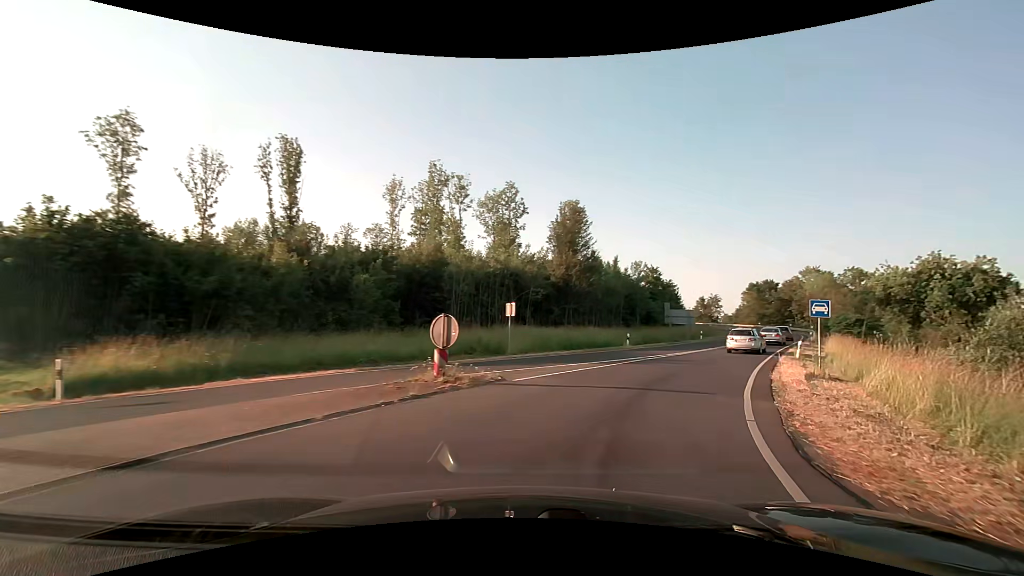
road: trunk_link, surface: asphalt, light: Day
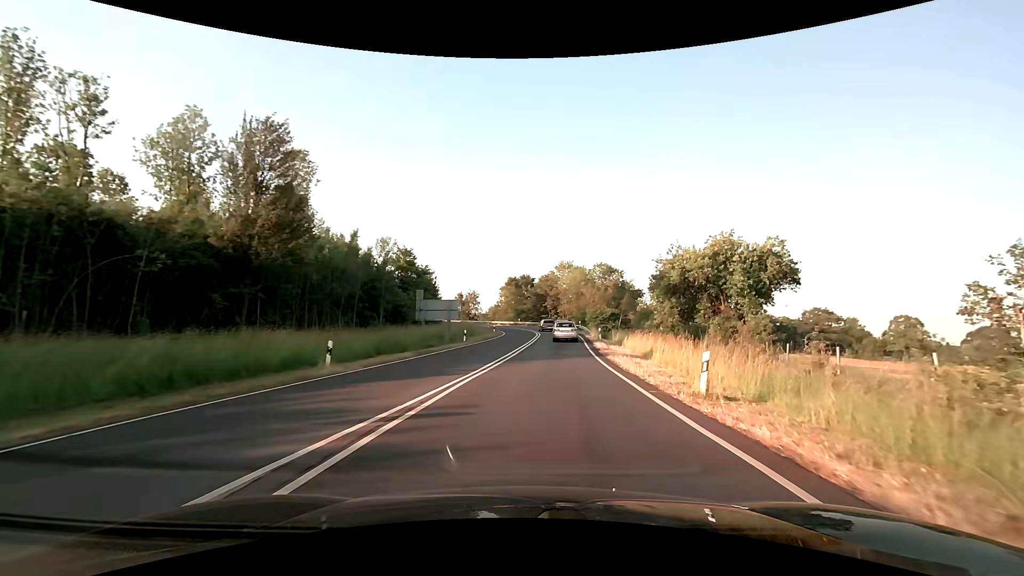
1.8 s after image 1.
(+5.3, +18.6) m; +28°
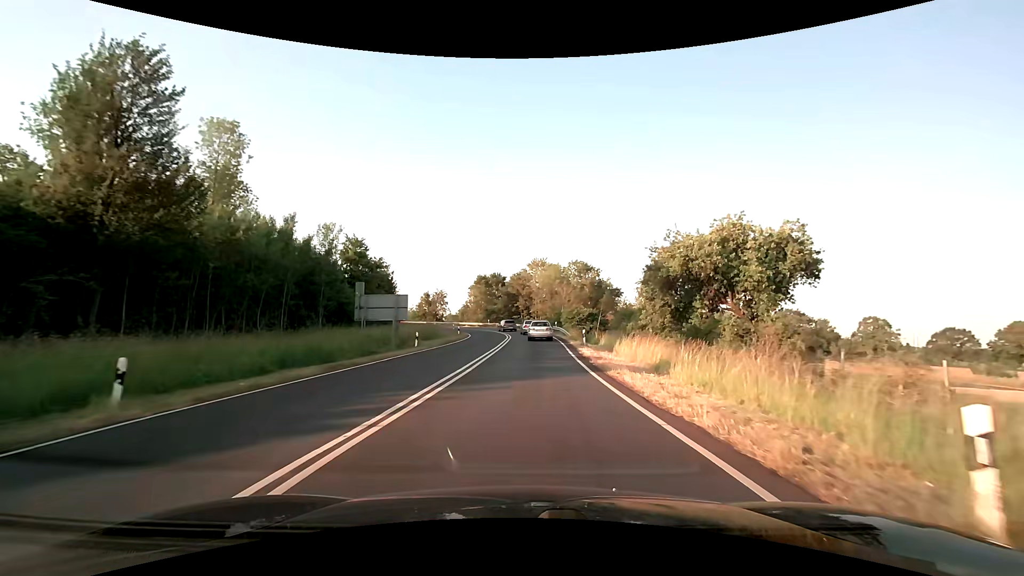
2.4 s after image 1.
(+0.3, +7.4) m; +3°
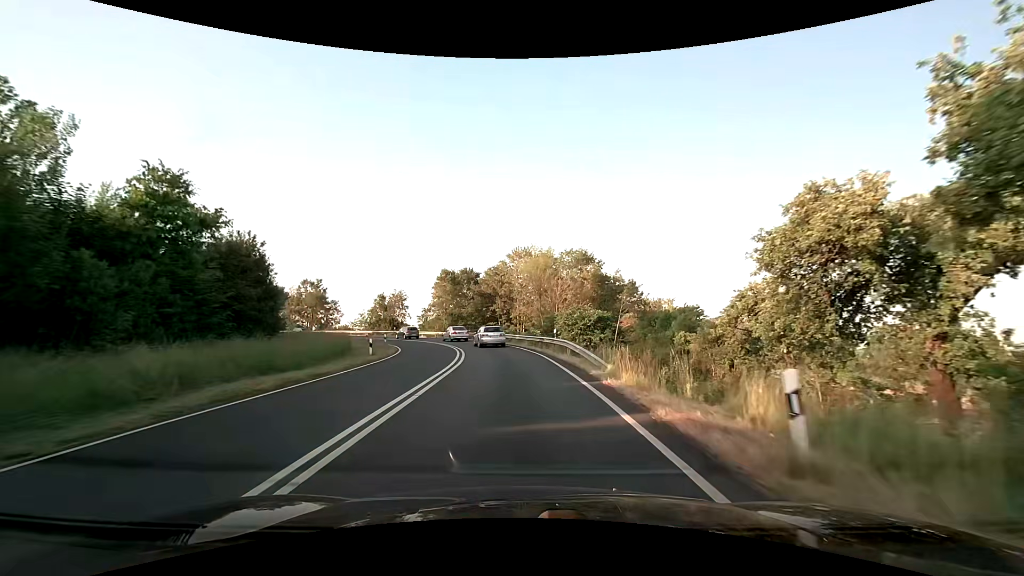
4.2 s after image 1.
(+0.7, +25.0) m; +2°
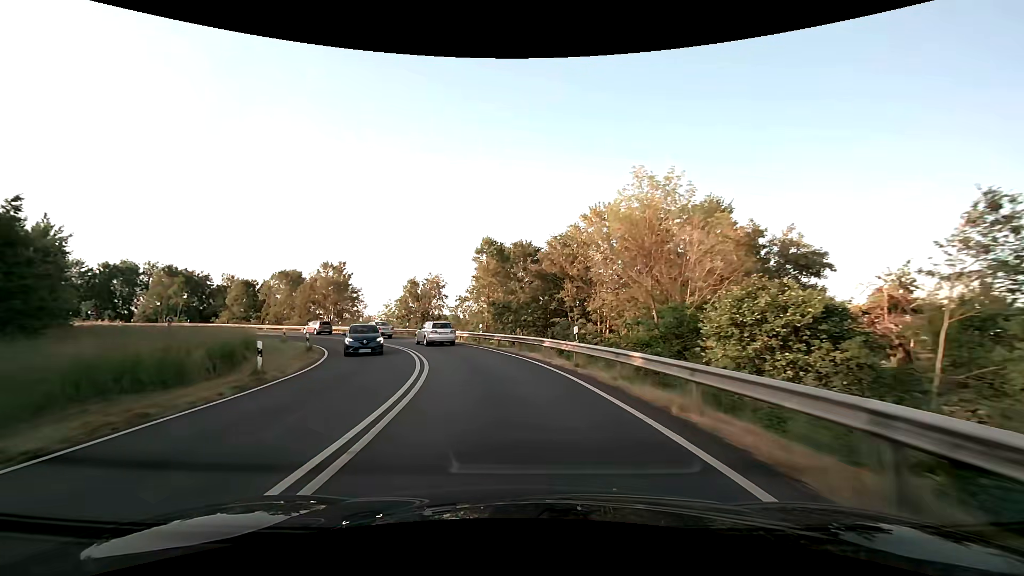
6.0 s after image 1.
(-1.1, +27.1) m; -7°
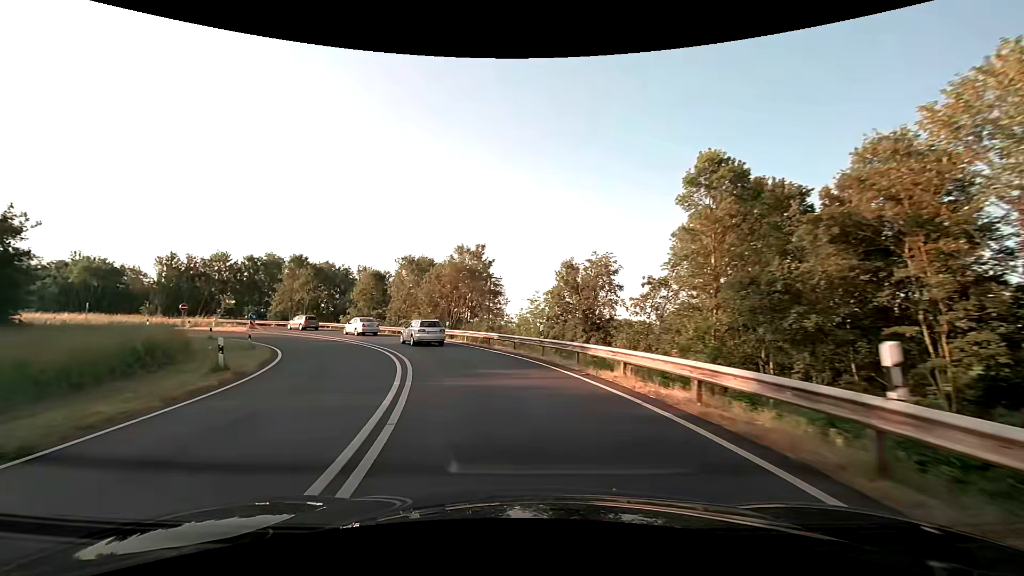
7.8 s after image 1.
(-4.0, +25.9) m; -19°
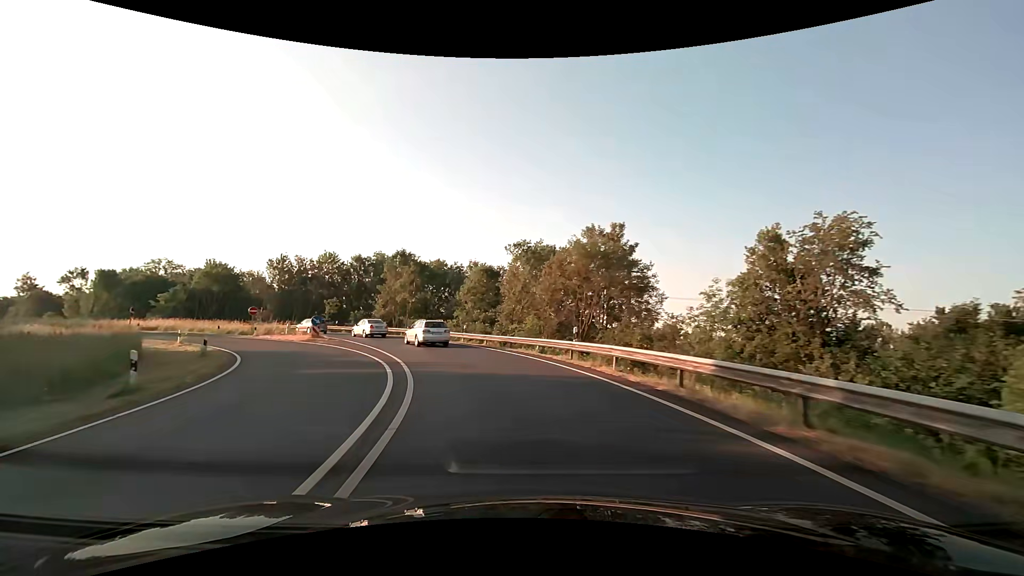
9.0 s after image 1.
(-2.2, +16.8) m; -14°
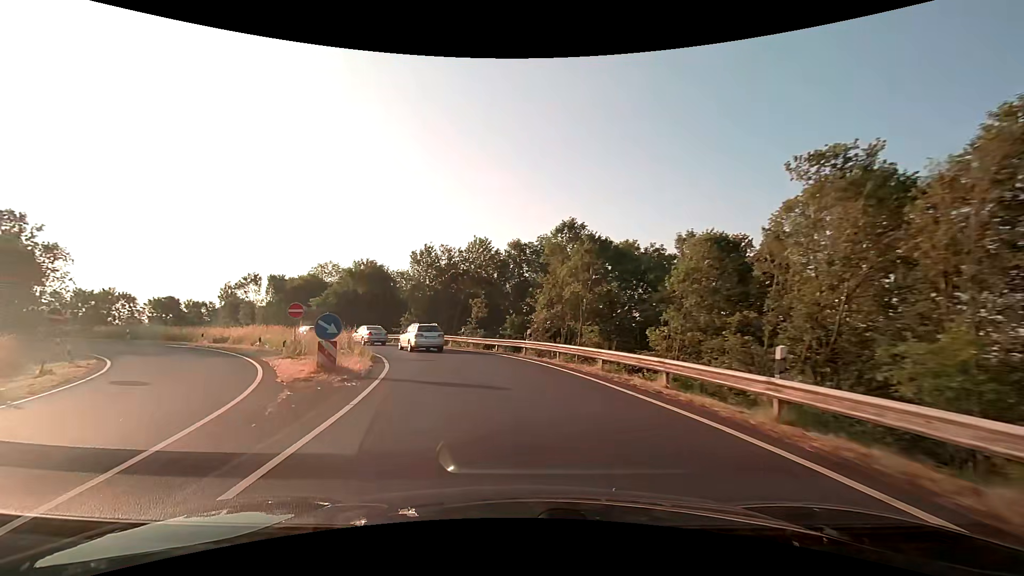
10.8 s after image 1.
(-4.6, +25.3) m; -21°
(-1, +10) (-3, +20) (-6, +29) (-11, +38) (-17, +46) (-24, +53) (-32, +59) (-40, +65) (-48, +71) (-57, +77) m
